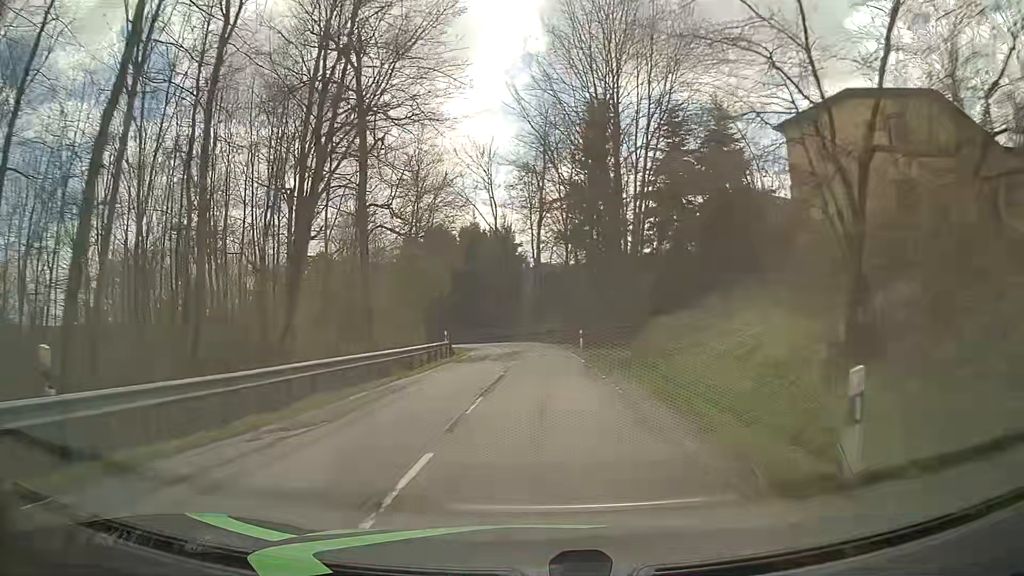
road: tertiary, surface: asphalt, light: Day
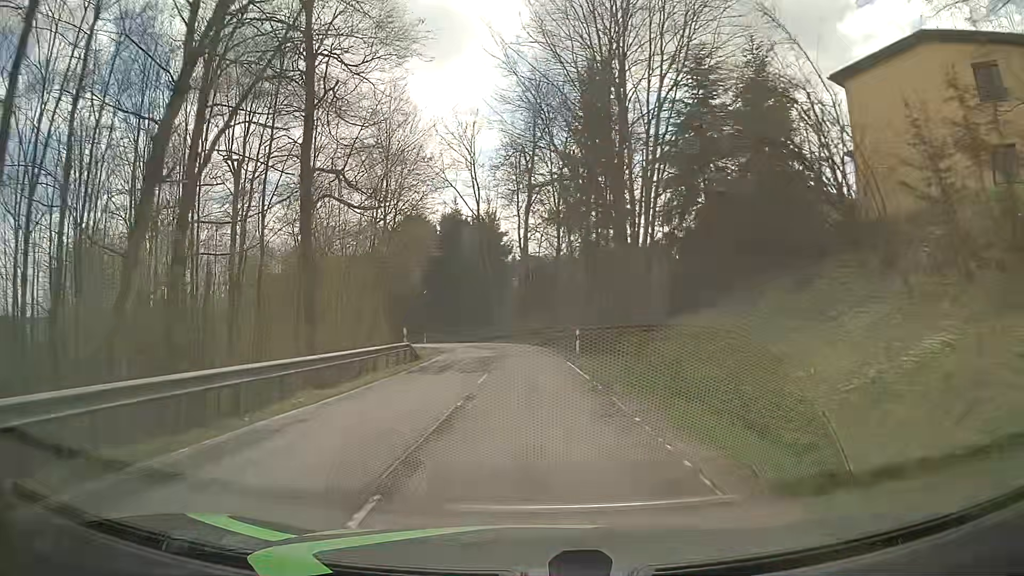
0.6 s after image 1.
(+0.1, +7.6) m; +1°
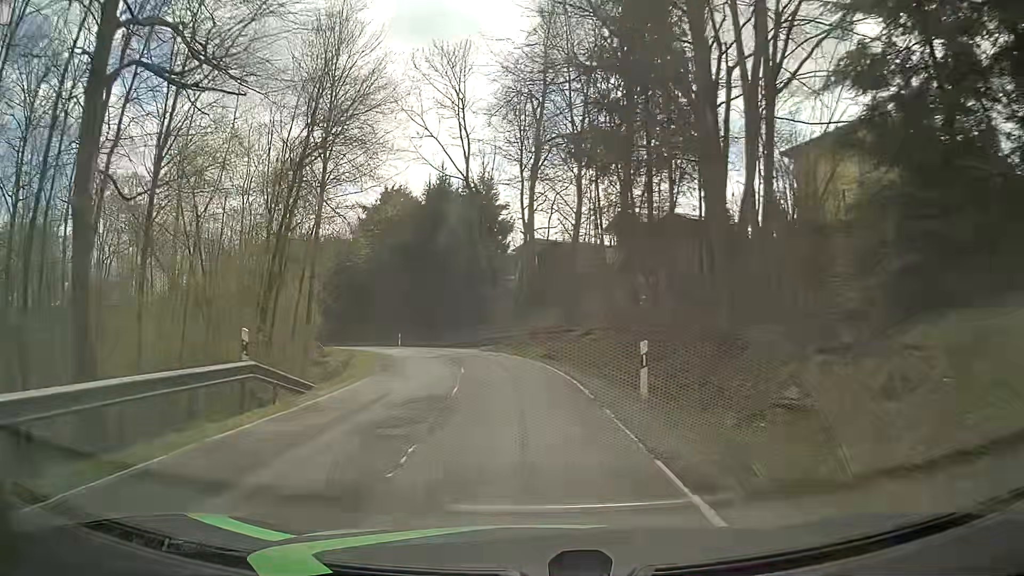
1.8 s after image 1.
(0.0, +15.7) m; 0°
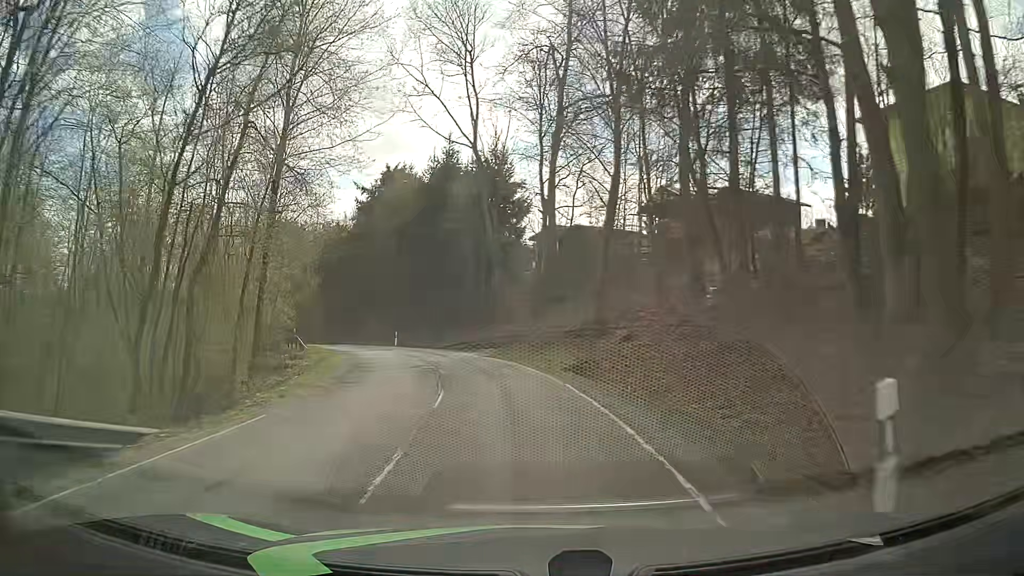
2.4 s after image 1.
(-0.1, +7.8) m; -1°
